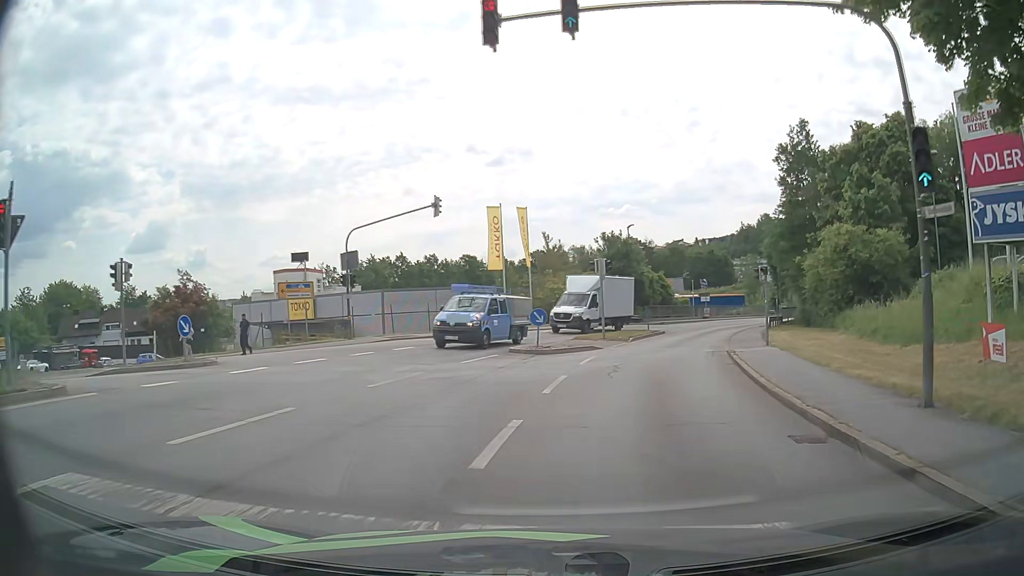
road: tertiary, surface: asphalt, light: Day
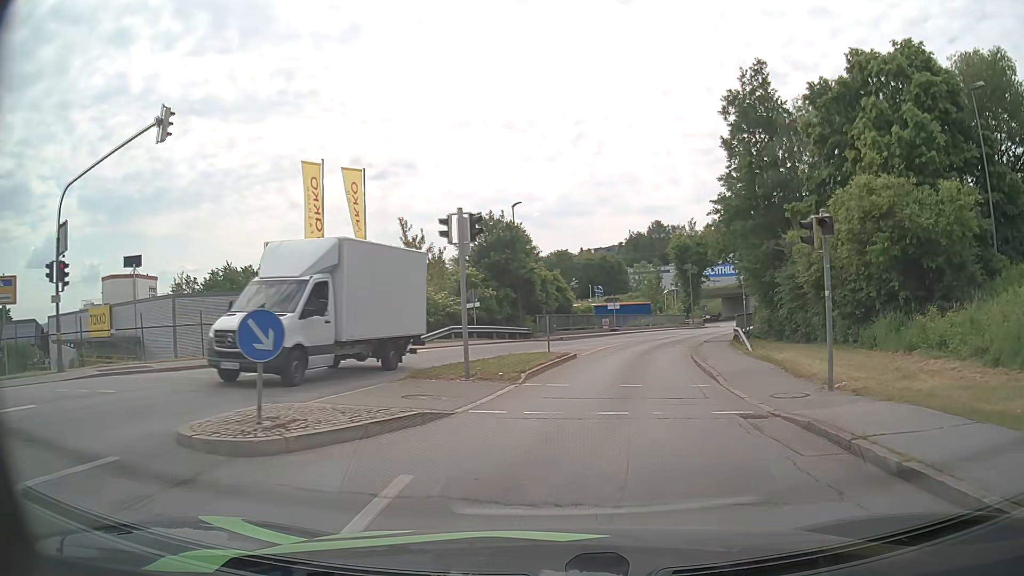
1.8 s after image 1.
(+1.4, +15.2) m; +10°
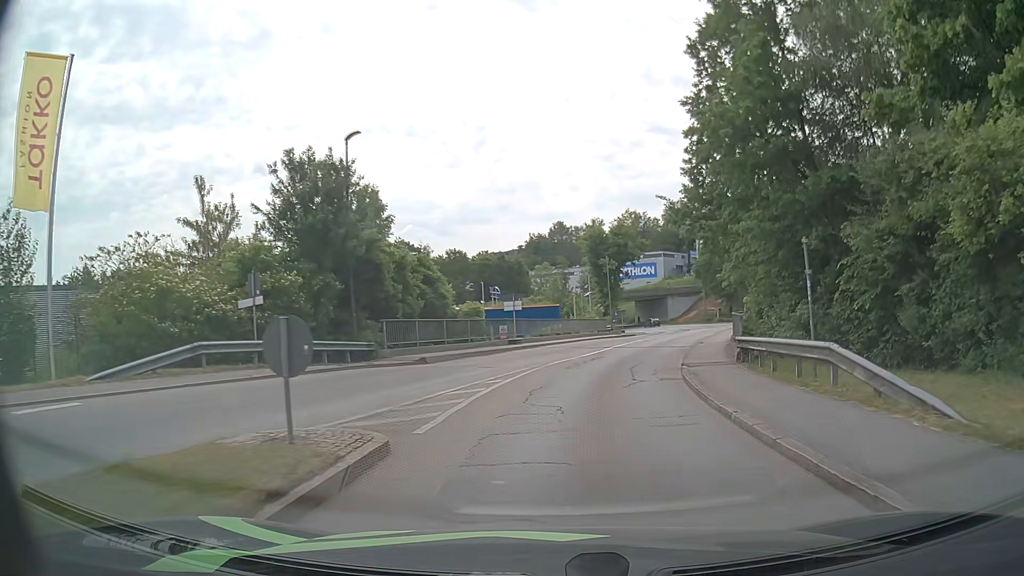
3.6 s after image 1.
(+1.2, +16.1) m; +8°
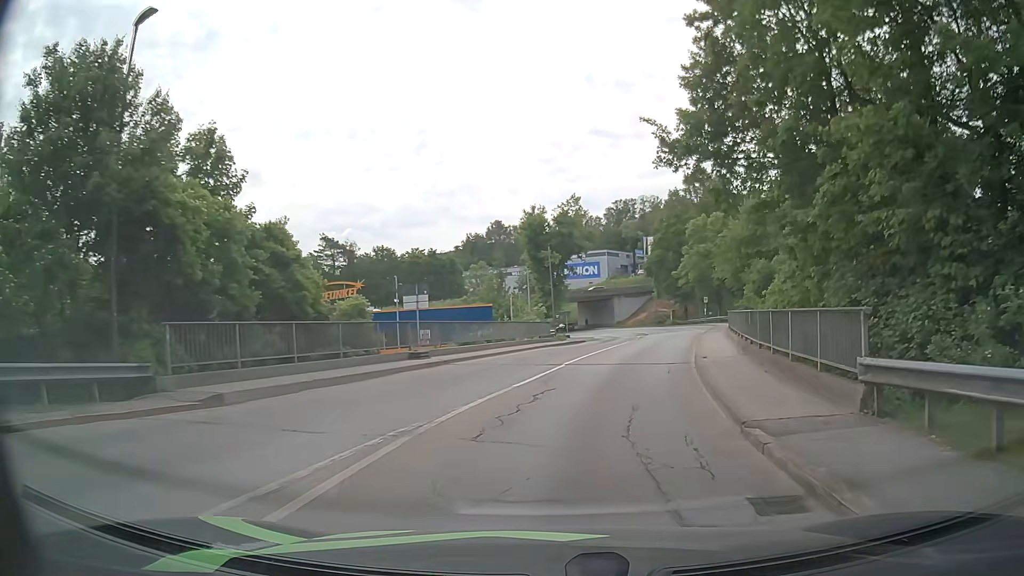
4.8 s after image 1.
(+0.5, +10.7) m; +6°
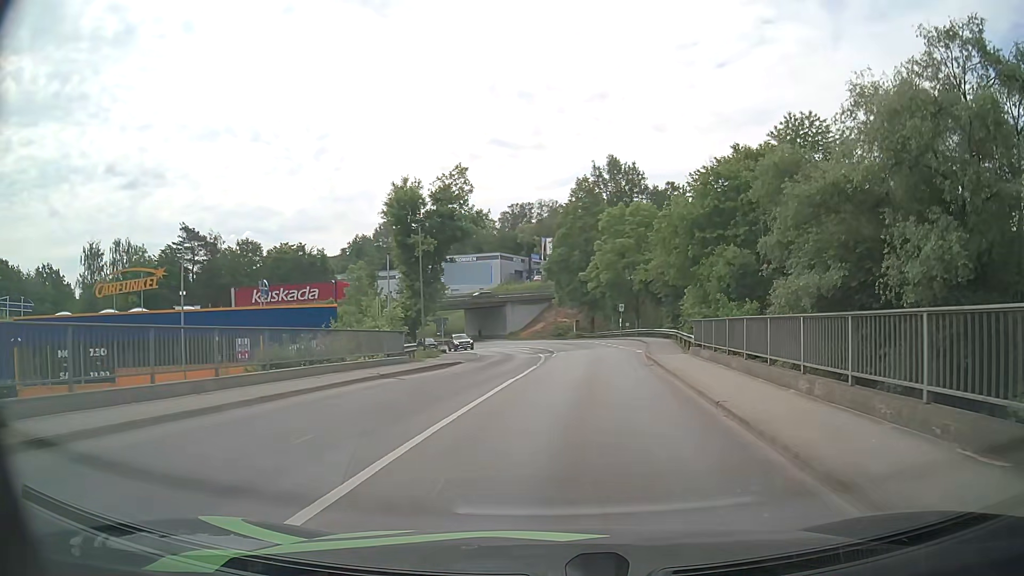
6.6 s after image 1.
(+1.1, +16.0) m; +8°
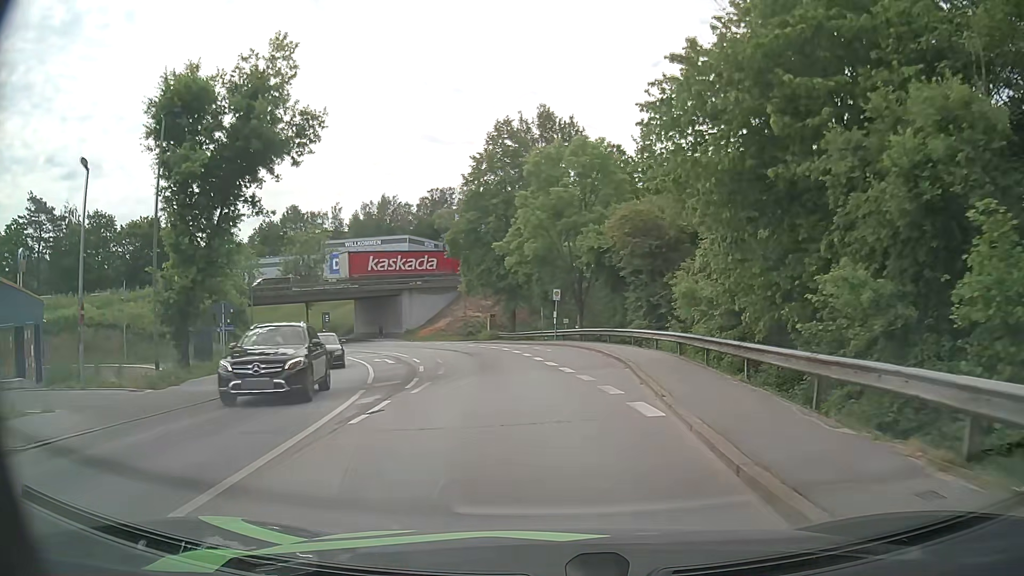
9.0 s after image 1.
(+1.9, +23.1) m; +7°
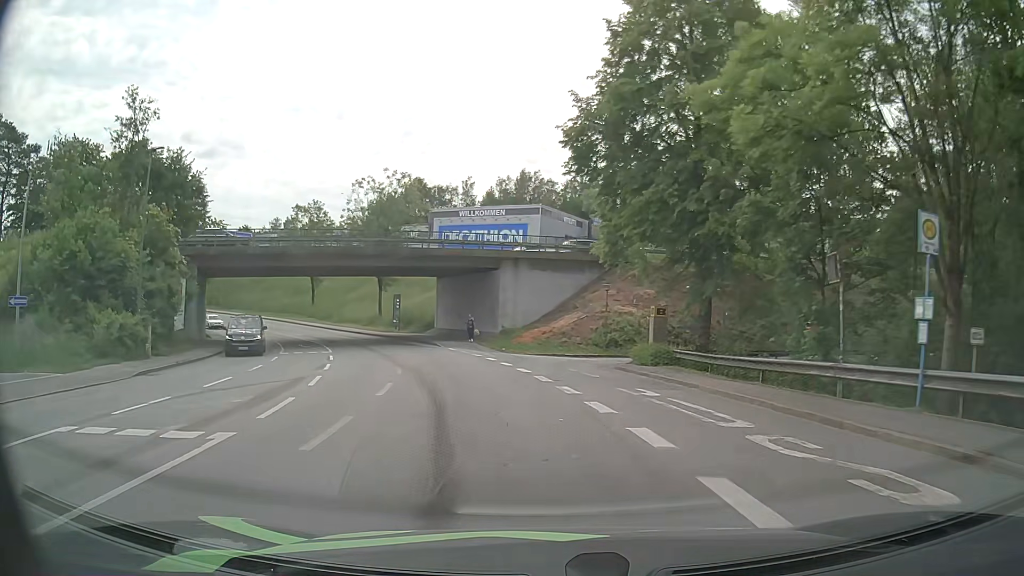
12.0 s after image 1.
(-3.0, +31.2) m; -12°
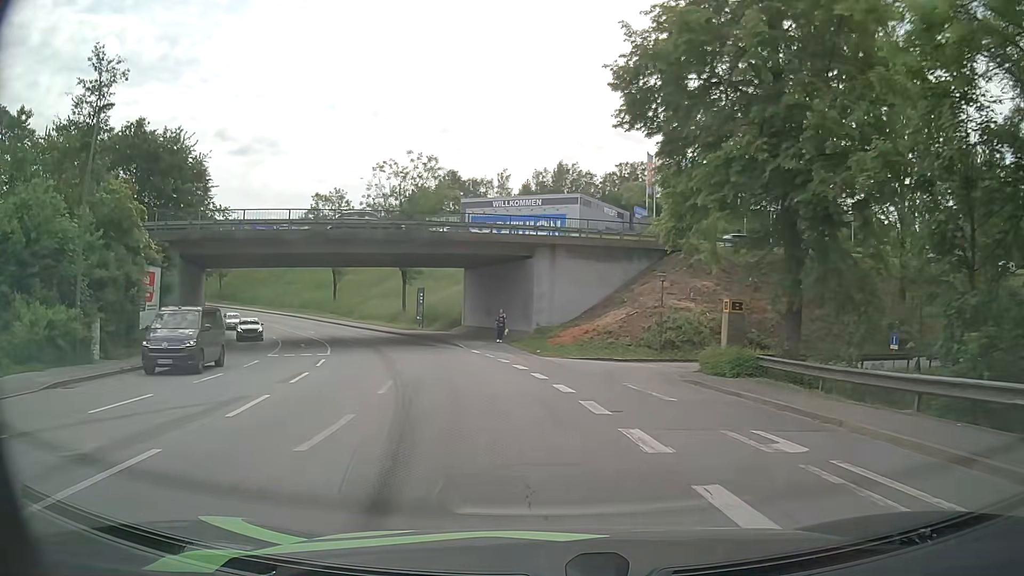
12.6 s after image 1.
(-0.2, +6.1) m; -3°
(-1, +10) (-2, +20) (-5, +29) (-8, +39) (-12, +48) (-17, +57) (-23, +65) (-29, +73) (-36, +80) (-44, +86) m
